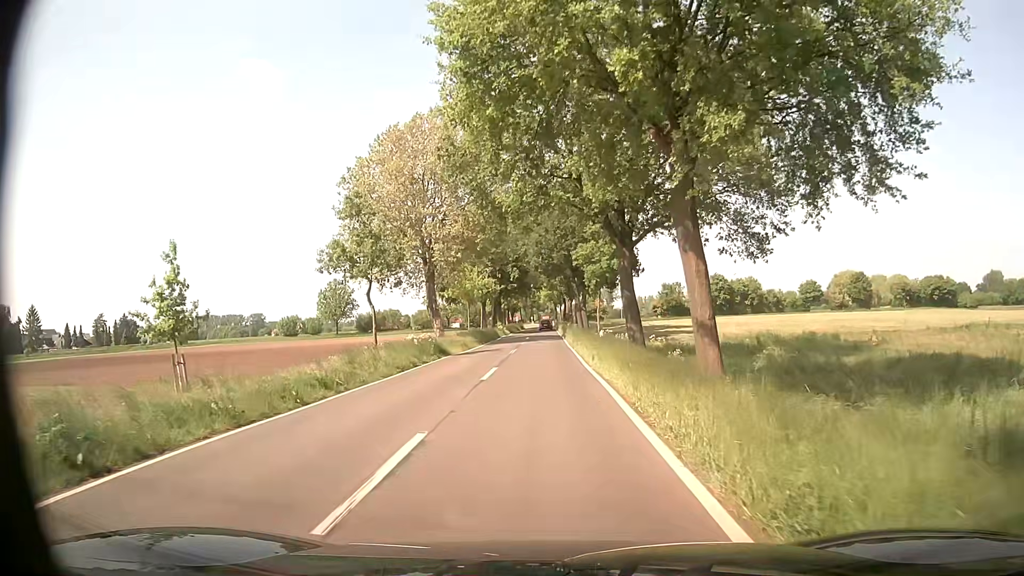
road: tertiary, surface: asphalt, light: Day
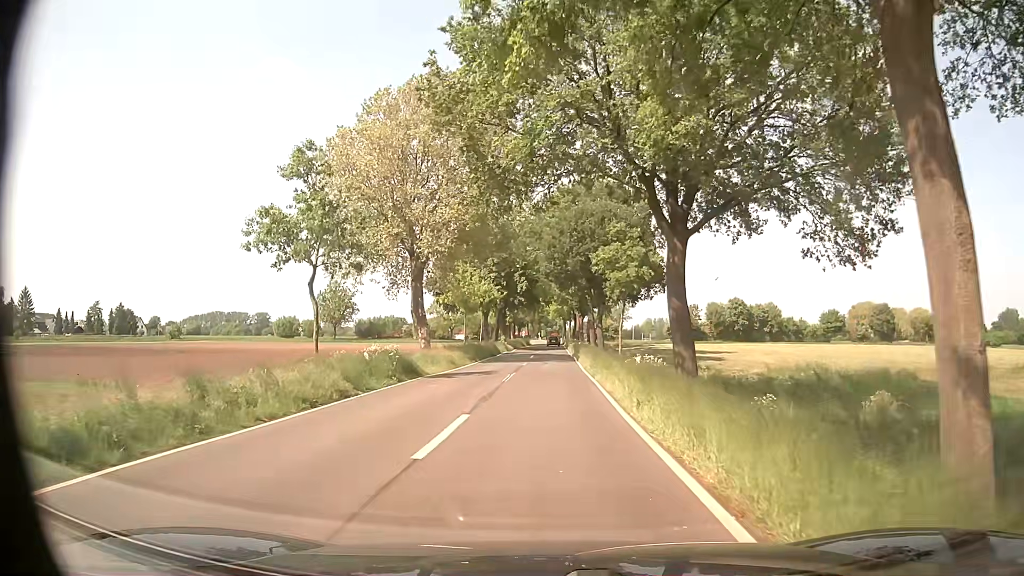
(-0.1, +9.1) m; -1°
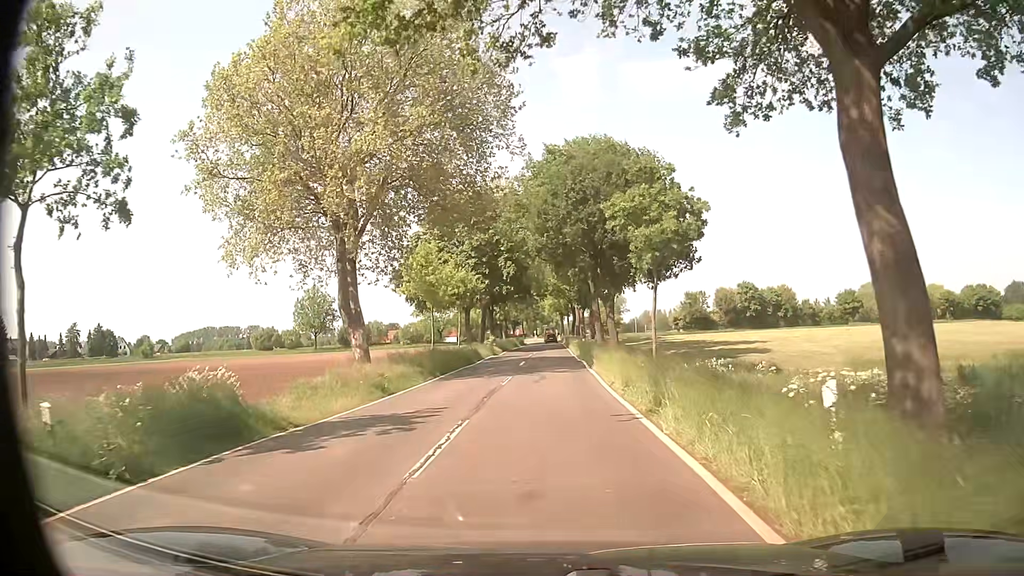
(+0.1, +13.5) m; +1°
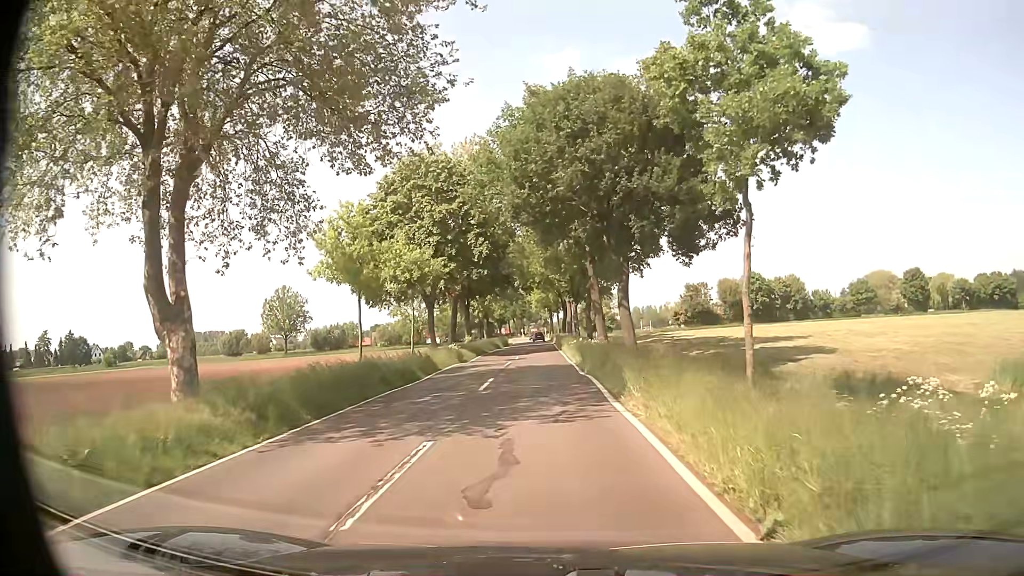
(+0.2, +13.4) m; +1°
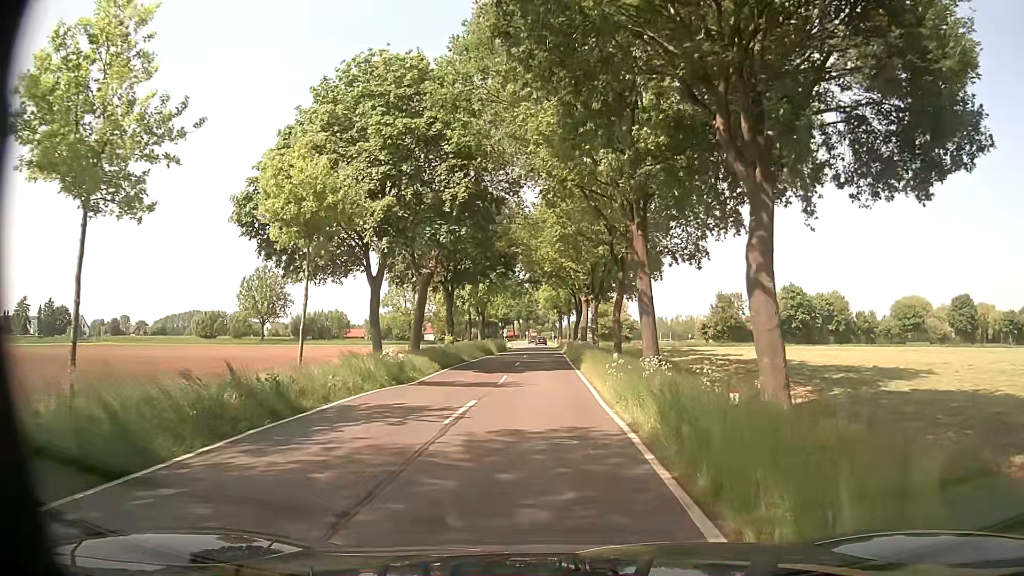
(-0.2, +17.9) m; -1°
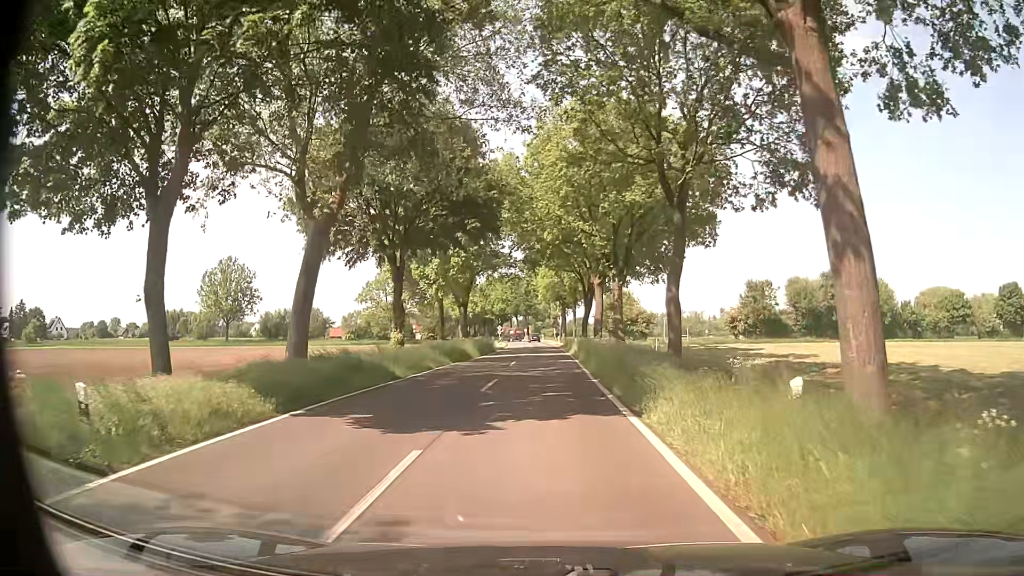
(0.0, +18.0) m; -2°
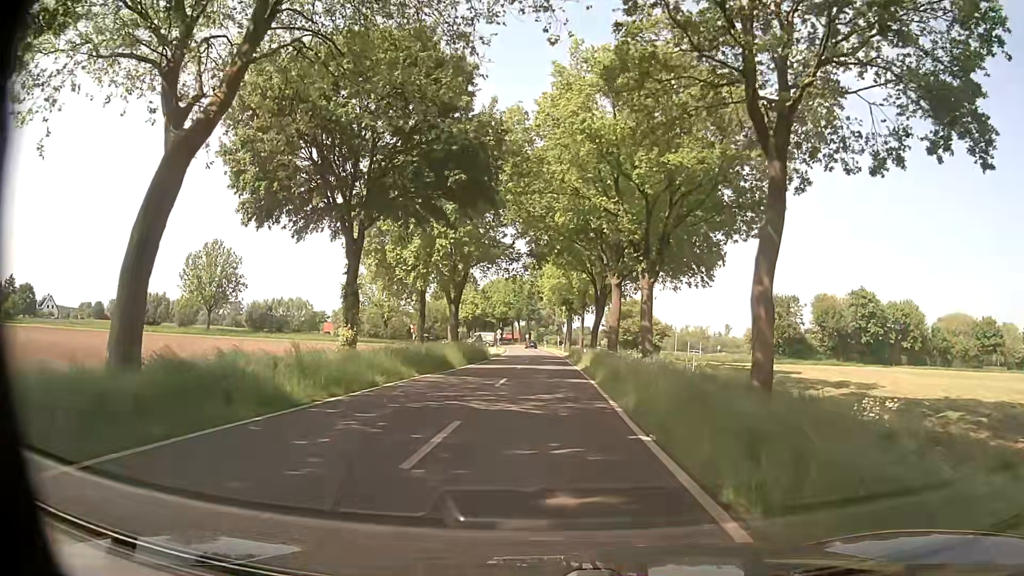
(+0.1, +9.0) m; +2°
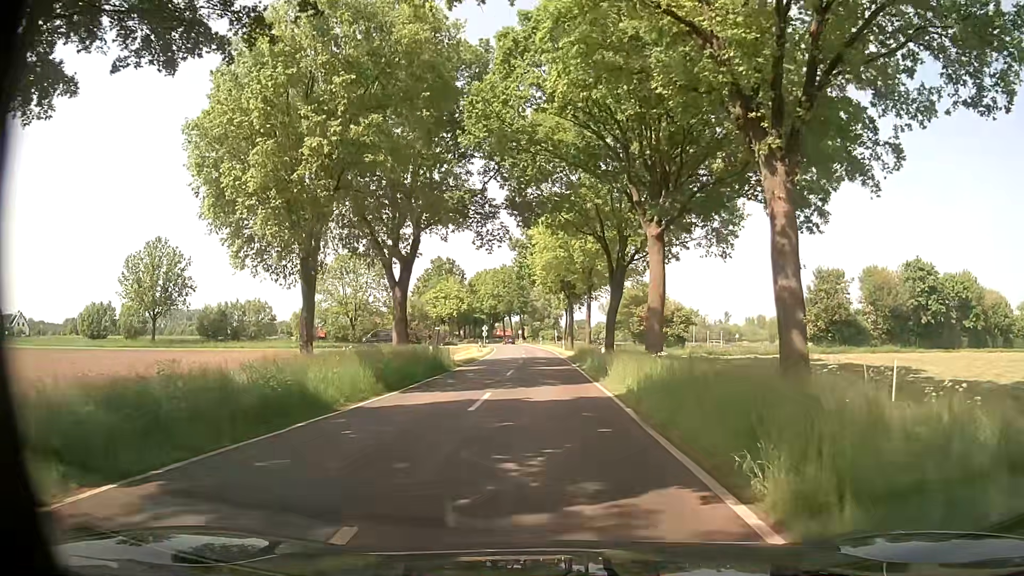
(-0.1, +17.8) m; 0°
(0, +10) (0, +20) (0, +30) (0, +40) (0, +50) (-1, +60) (-1, +70) (-2, +80) (-3, +90) (-4, +100) m
